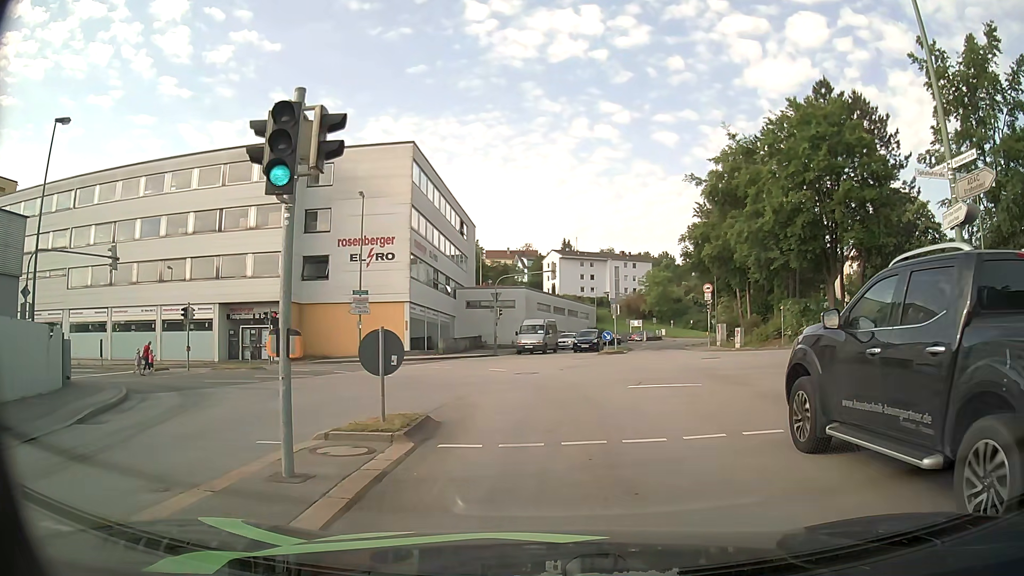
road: tertiary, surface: asphalt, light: Day
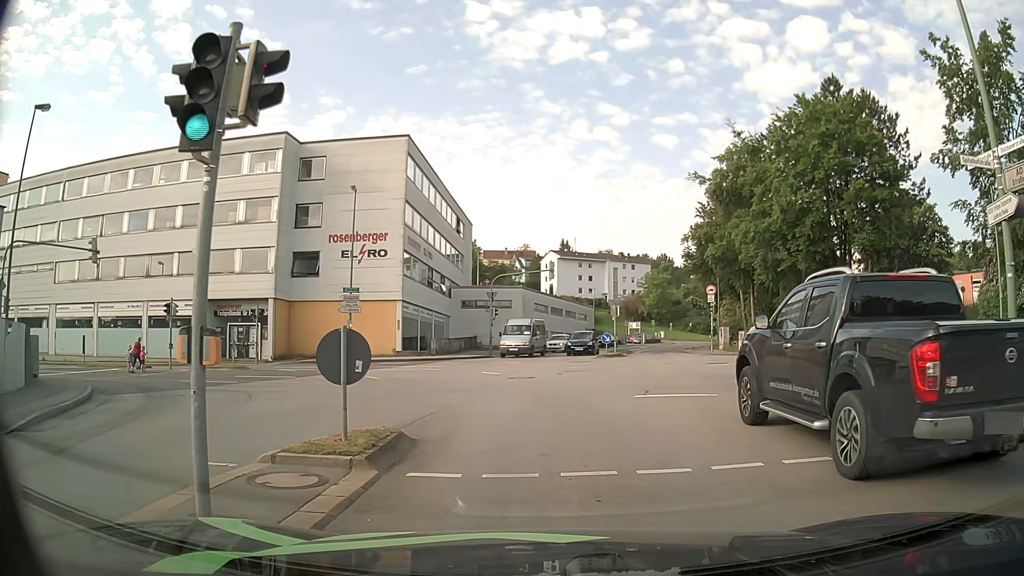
(0.0, +1.6) m; +1°
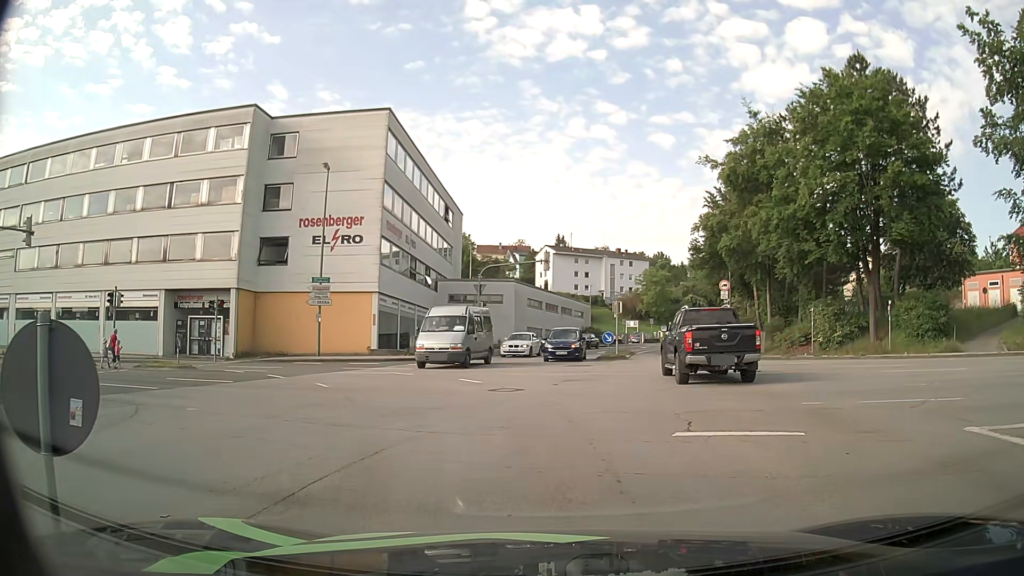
(-0.1, +4.6) m; 0°
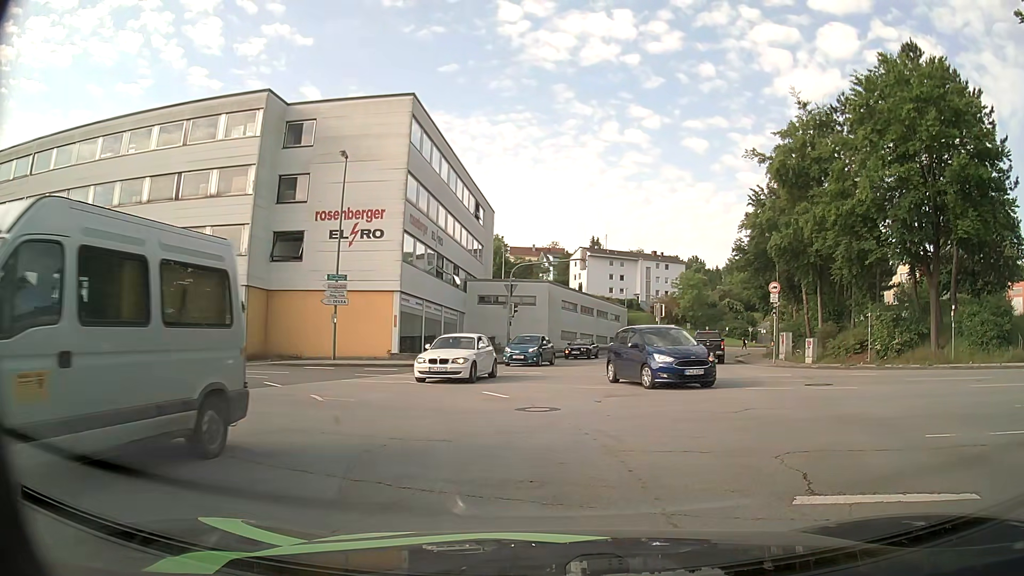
(-0.1, +2.9) m; -4°
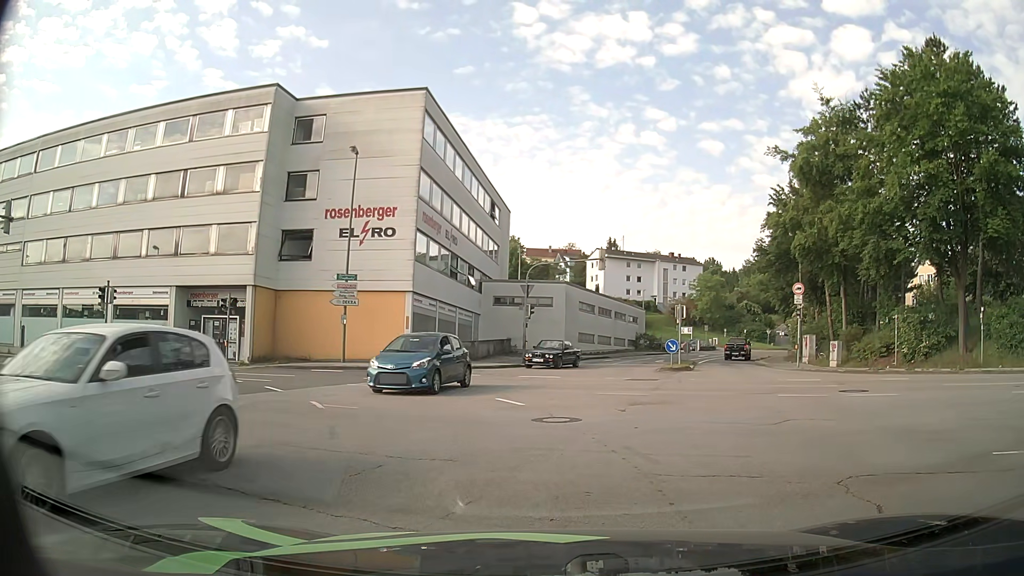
(0.0, +1.2) m; 0°
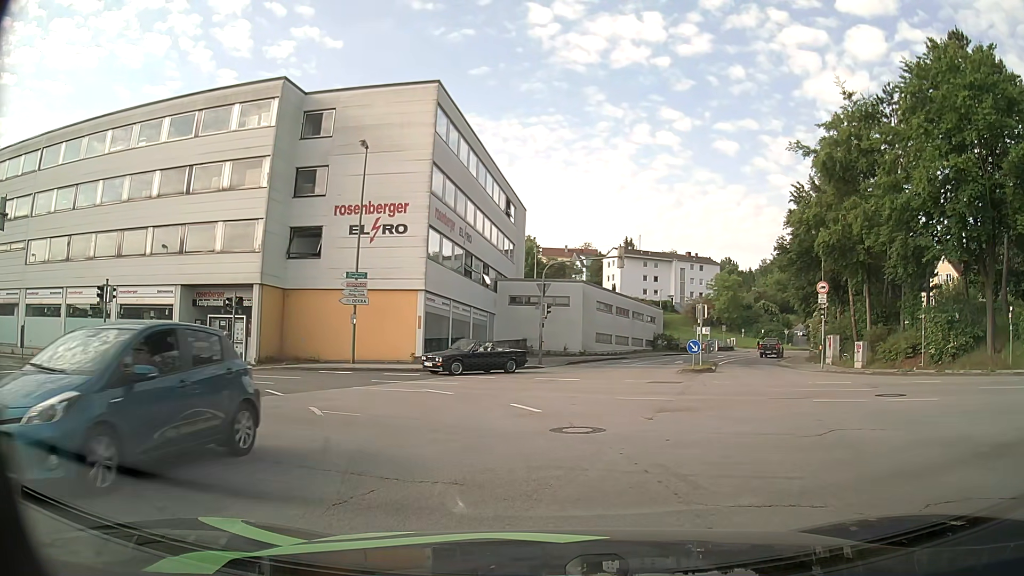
(0.0, +1.2) m; -2°
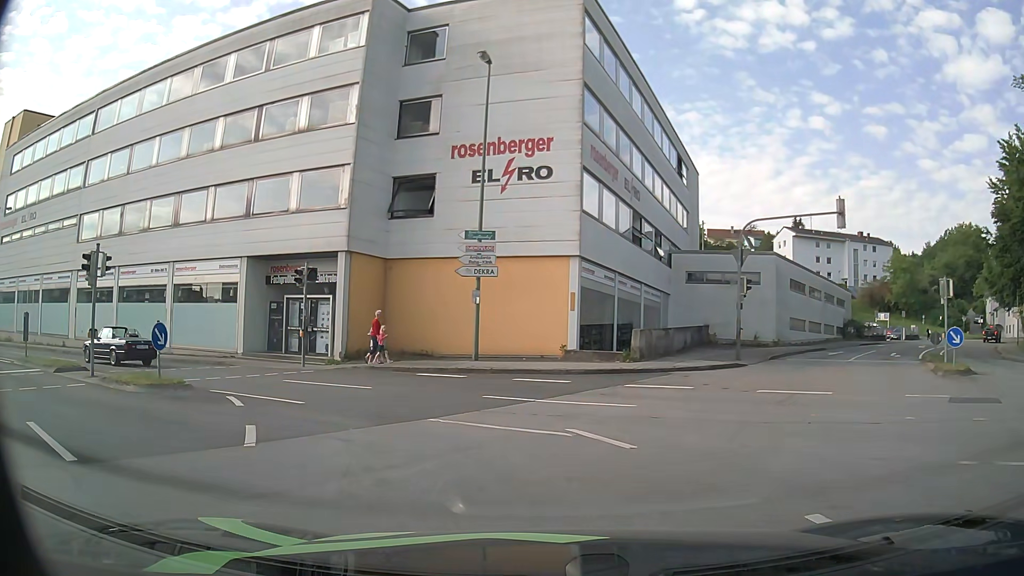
(-1.0, +9.5) m; -13°
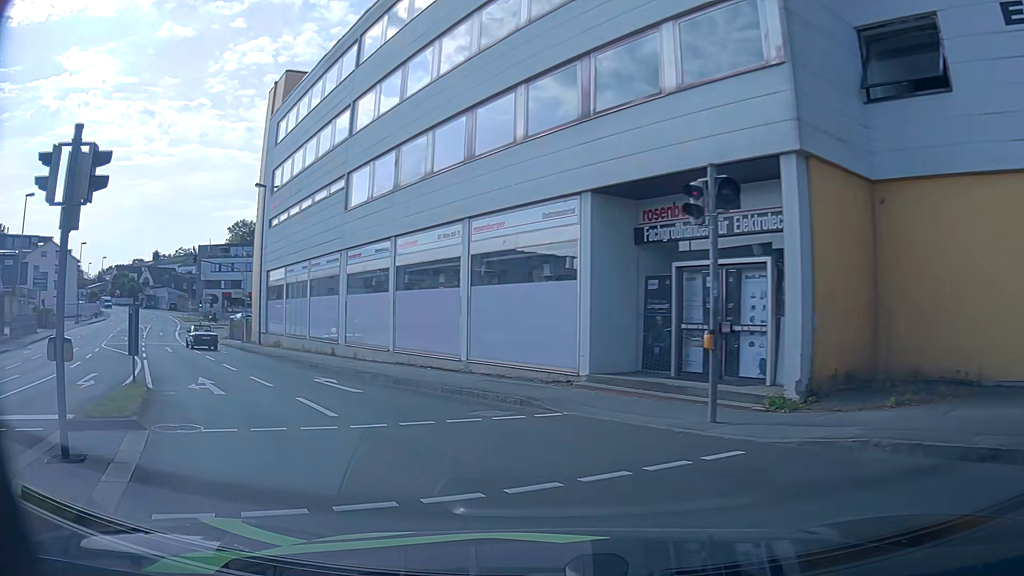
(-3.6, +13.0) m; -35°
(-3, +10) (-8, +18) (-14, +26) (-20, +34) (-26, +42) (-32, +50) (-37, +59) (-43, +67) (-48, +75) (-54, +84) m
